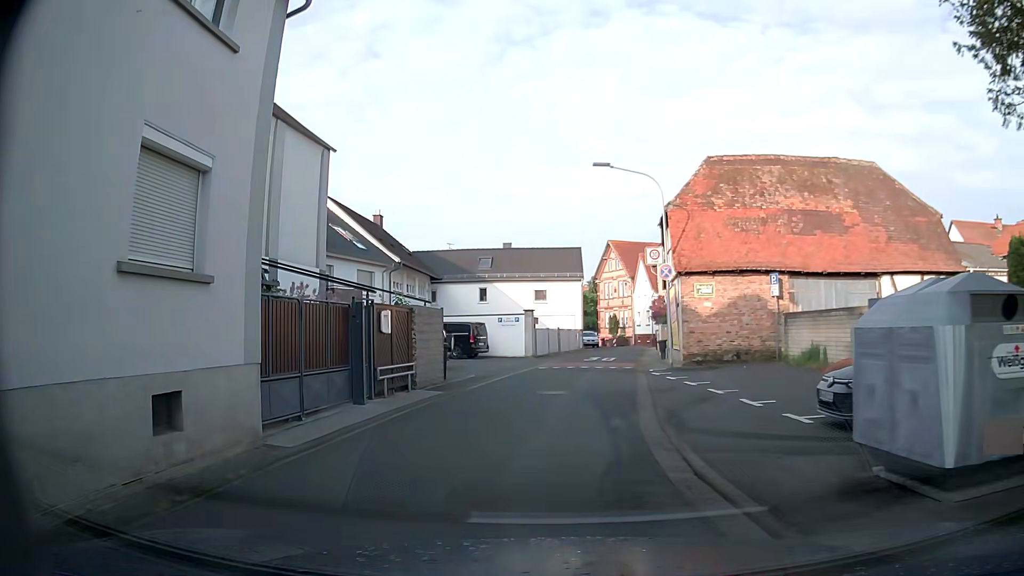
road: residential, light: Day
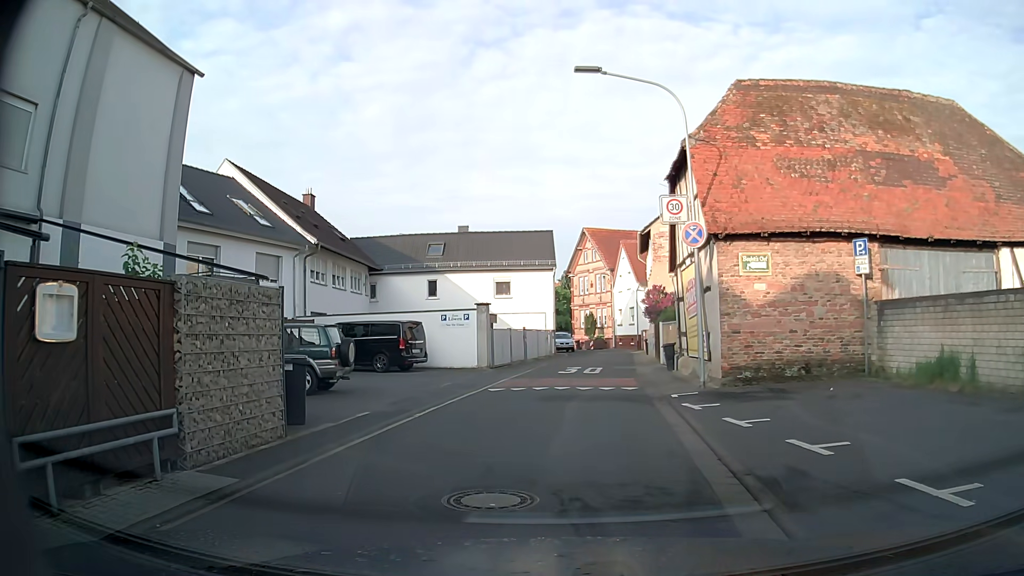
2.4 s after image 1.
(0.0, +9.5) m; +2°
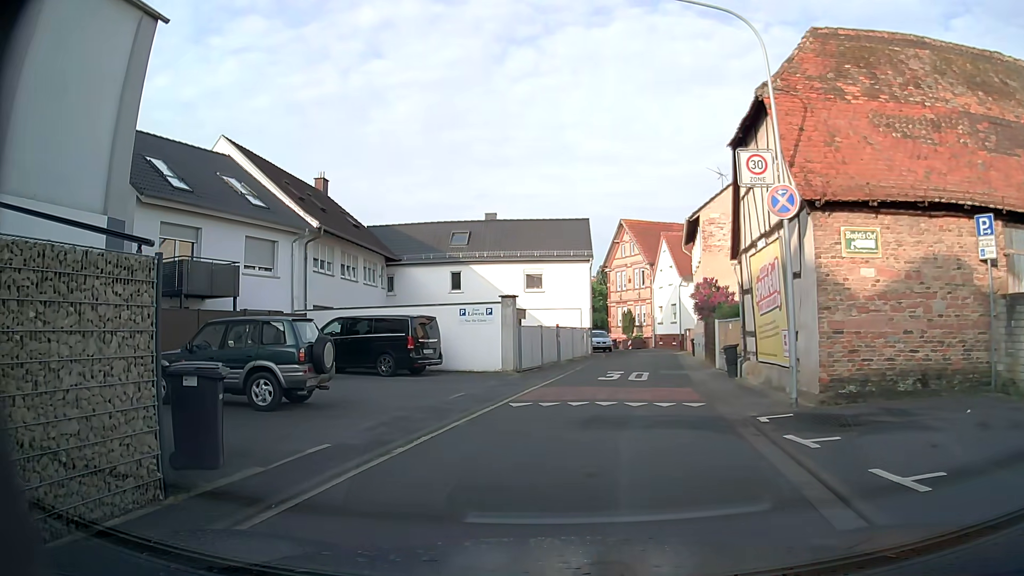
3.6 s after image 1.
(-0.1, +3.9) m; -4°
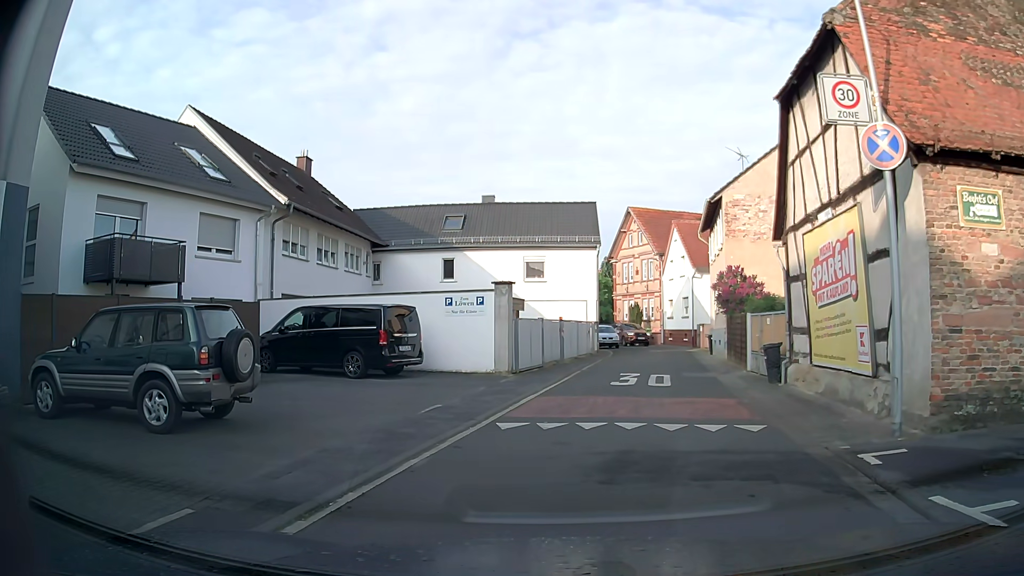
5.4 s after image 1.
(0.0, +3.4) m; +1°
